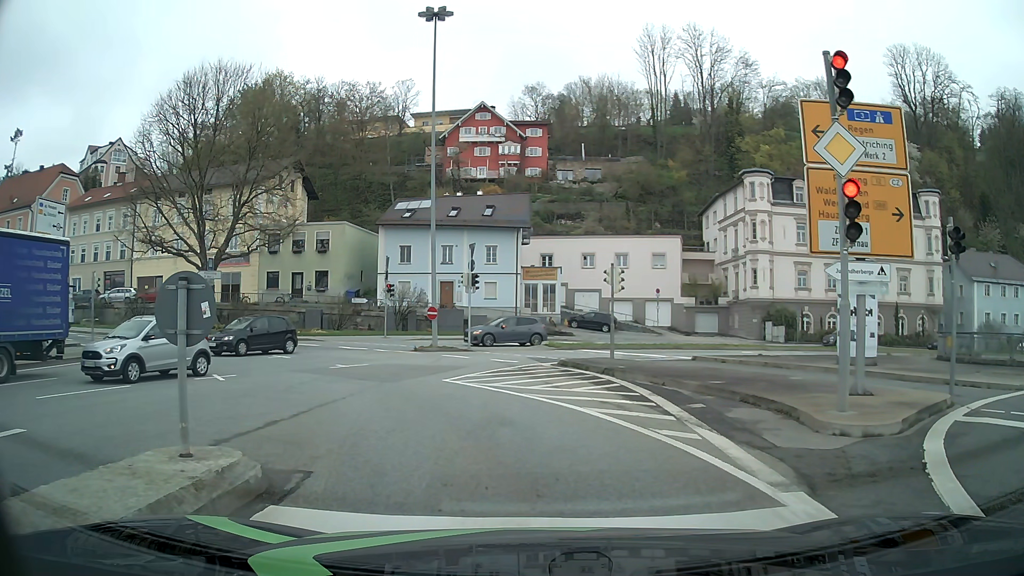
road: primary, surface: asphalt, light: Day
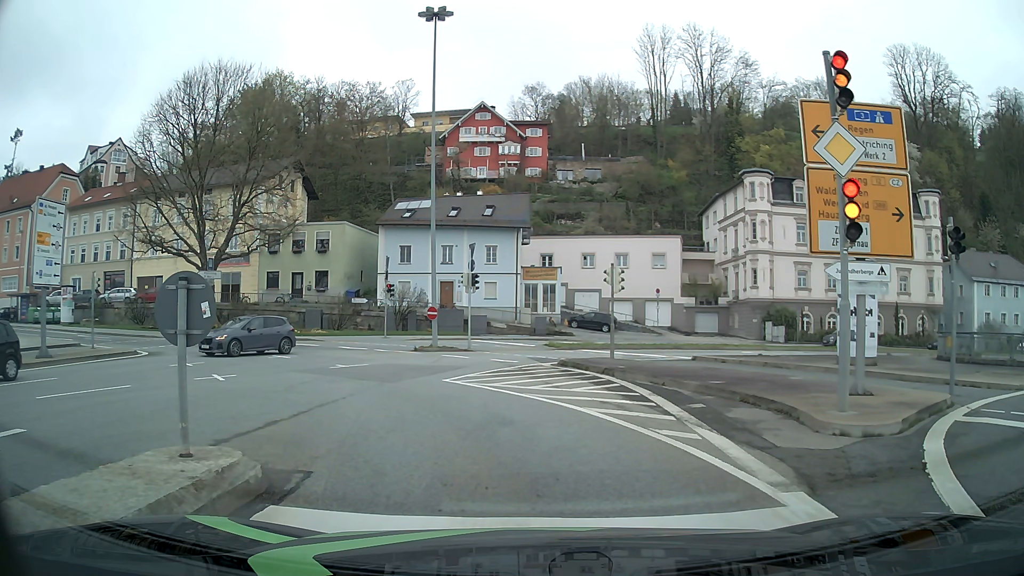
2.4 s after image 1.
(0.0, 0.0) m; 0°
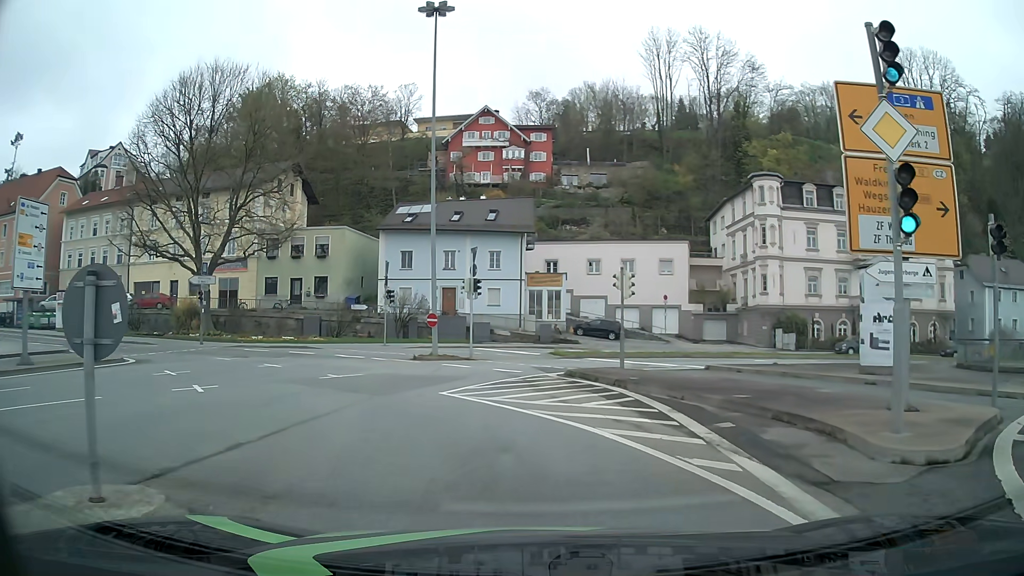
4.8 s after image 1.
(0.0, +1.6) m; +1°
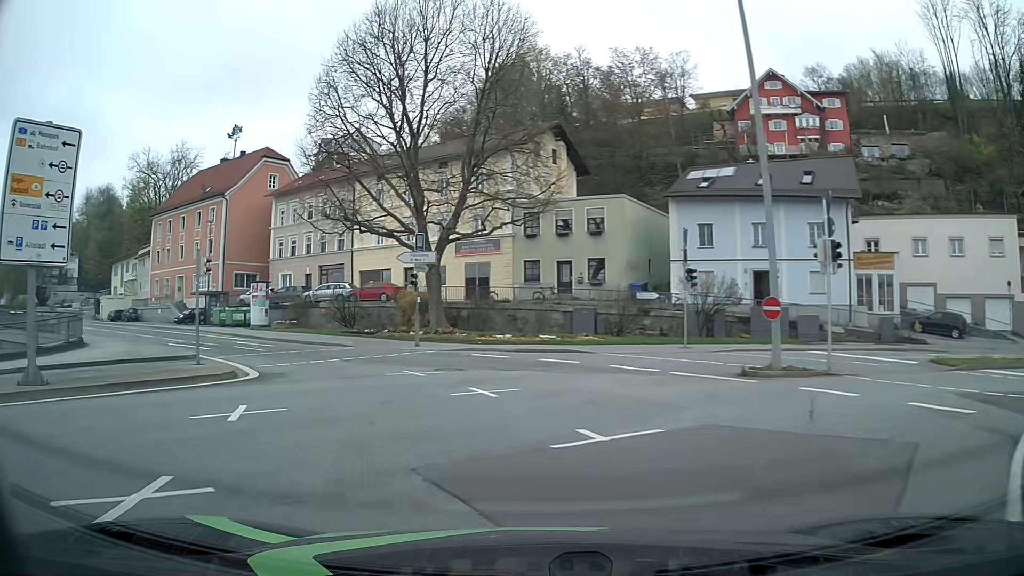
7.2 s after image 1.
(-2.6, +12.1) m; -24°
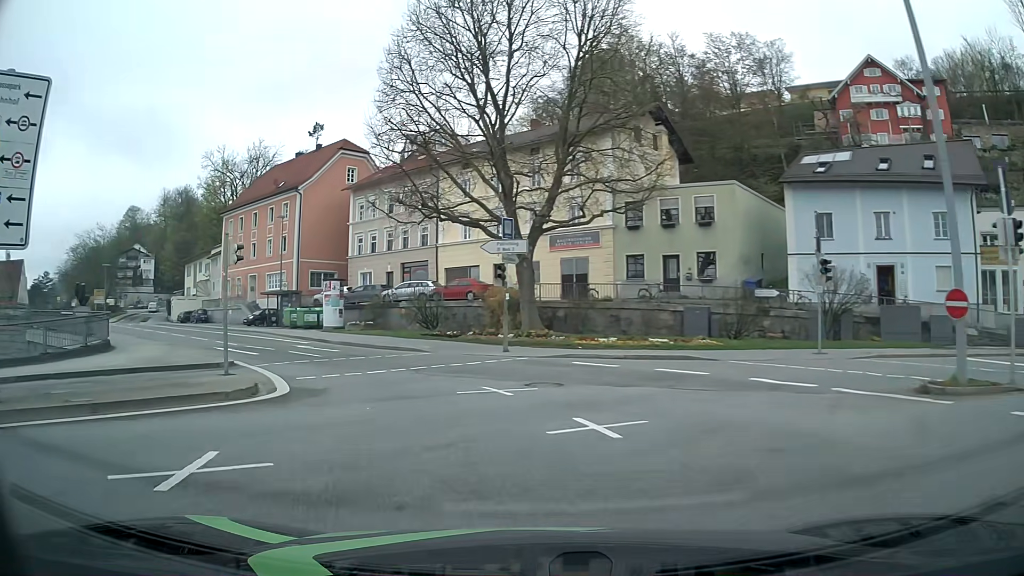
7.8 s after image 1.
(-0.4, +4.5) m; -8°
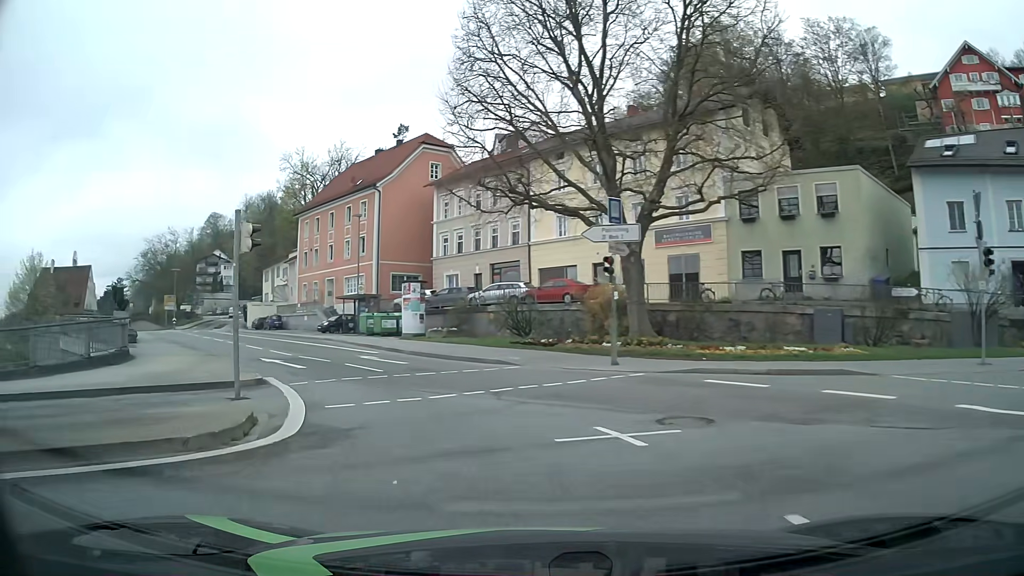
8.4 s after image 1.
(-0.4, +4.8) m; -9°
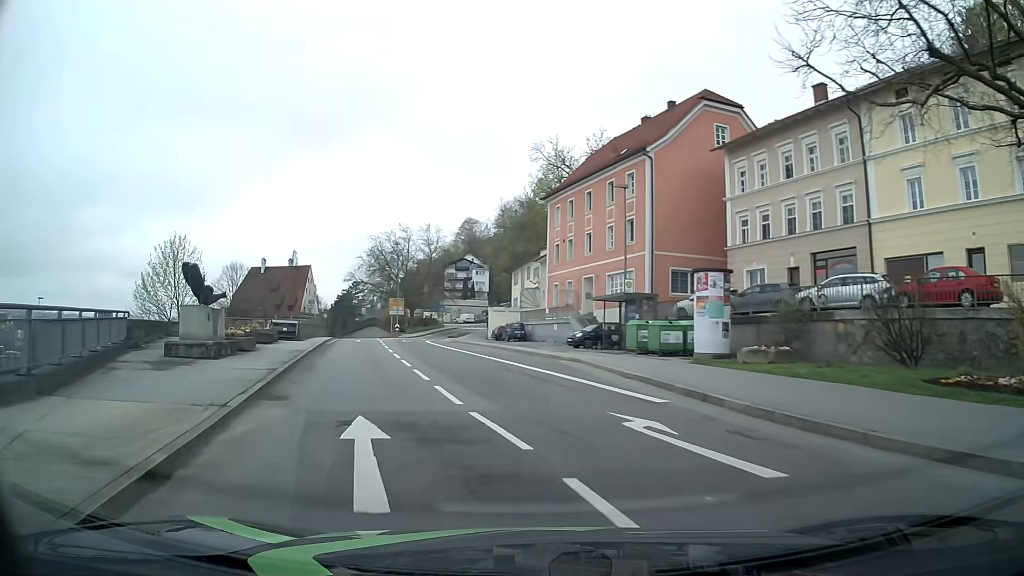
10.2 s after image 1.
(-3.3, +14.9) m; -23°
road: primary_link
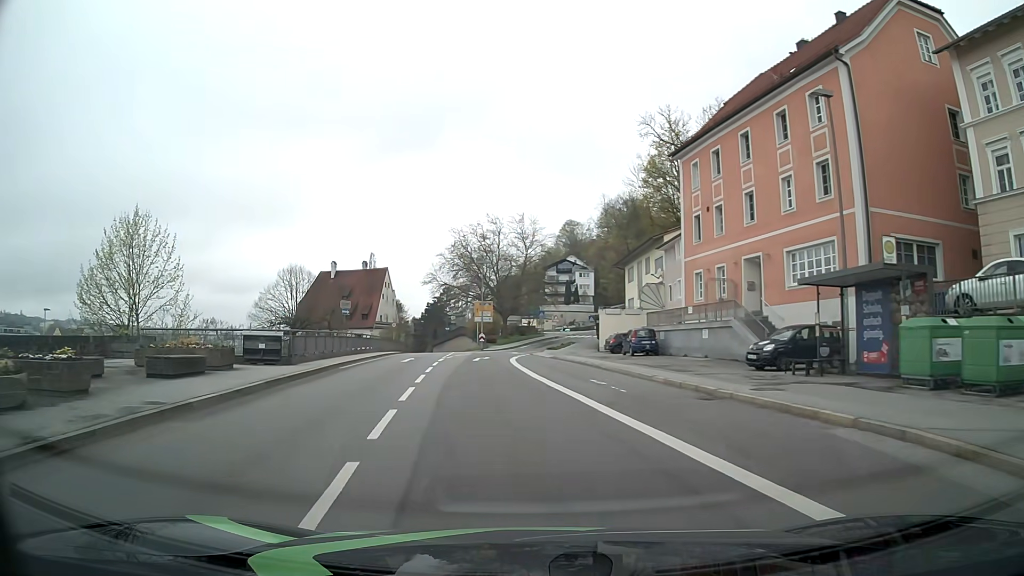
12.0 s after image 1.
(-1.4, +17.0) m; -9°
(0, +10) (-1, +20) (-2, +30) (-3, +40) (-3, +50) (-2, +60) (-1, +70) (+1, +80) (+3, +89) (+7, +99) m
